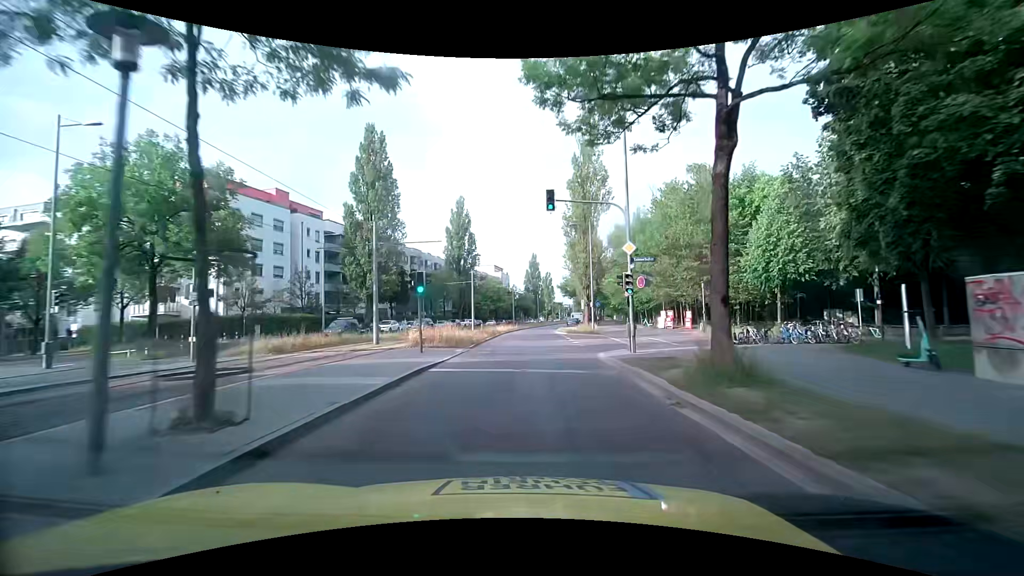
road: secondary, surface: asphalt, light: Day
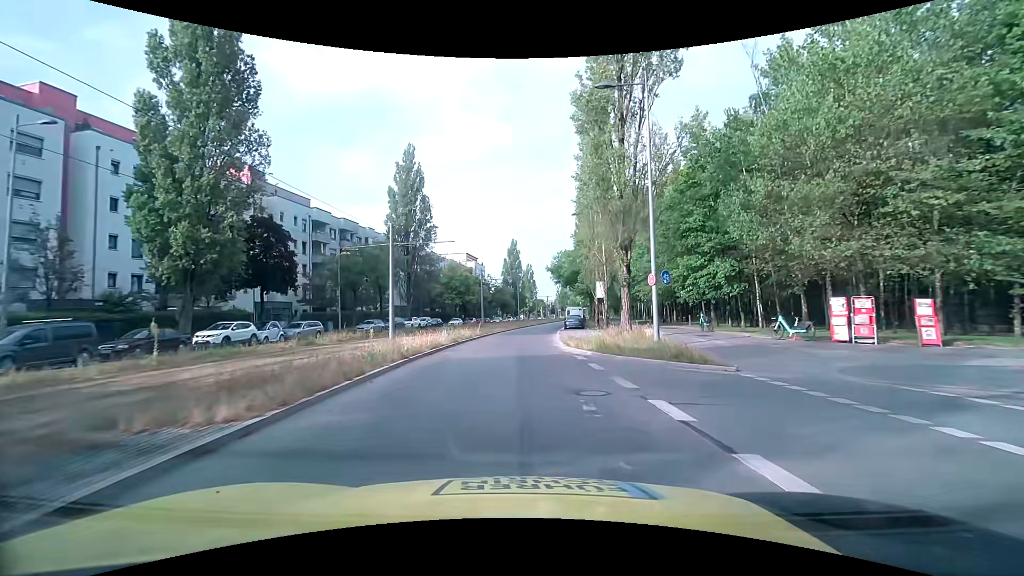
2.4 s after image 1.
(+1.1, +28.4) m; +3°
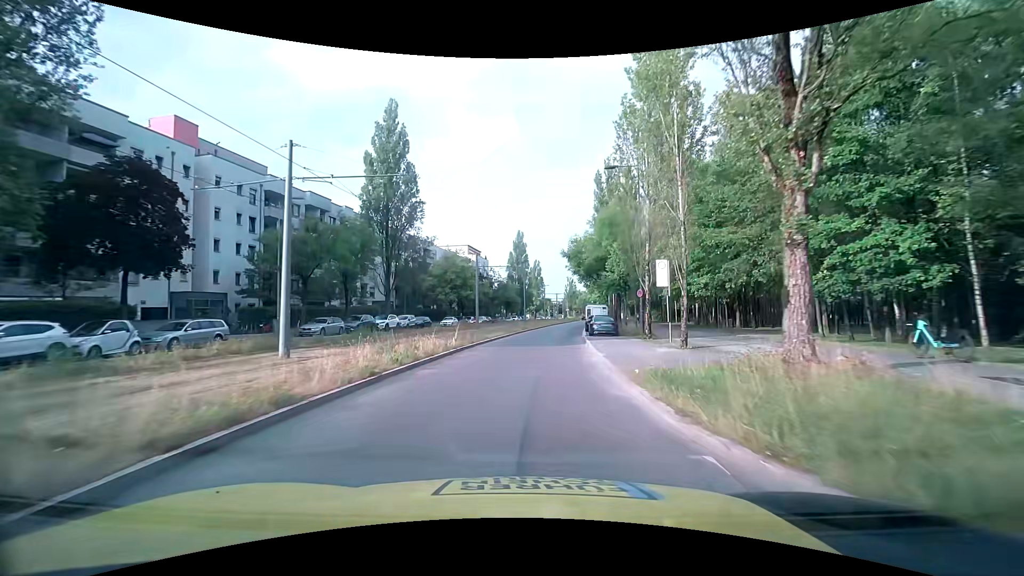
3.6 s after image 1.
(-0.1, +14.2) m; -1°
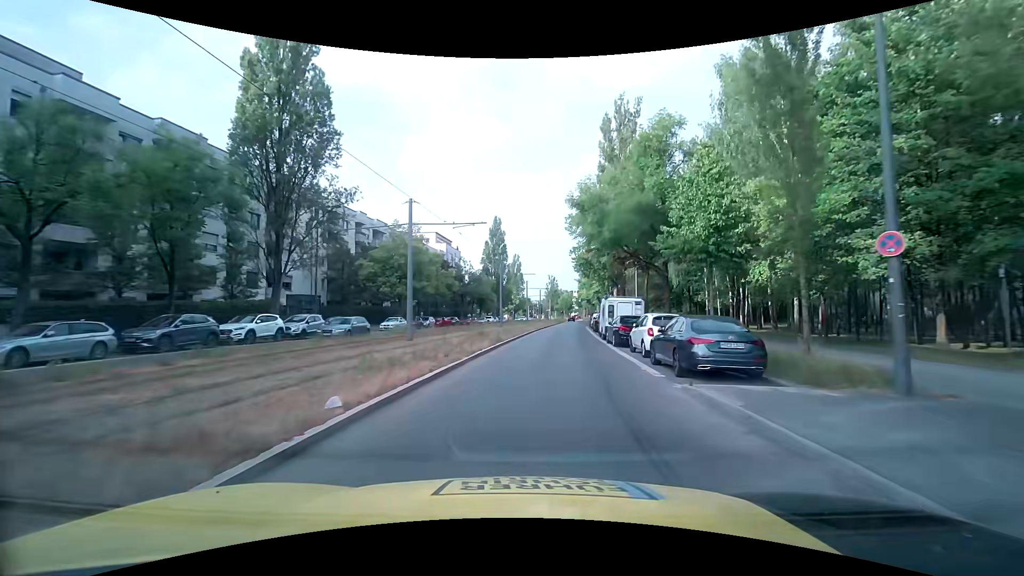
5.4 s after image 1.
(0.0, +21.1) m; +2°
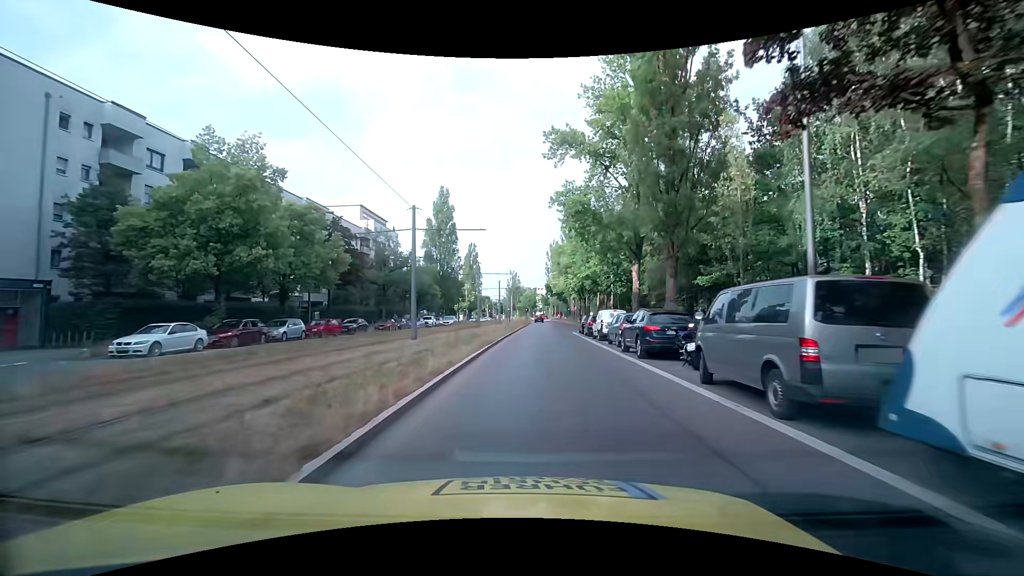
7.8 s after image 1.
(+1.0, +28.0) m; +4°
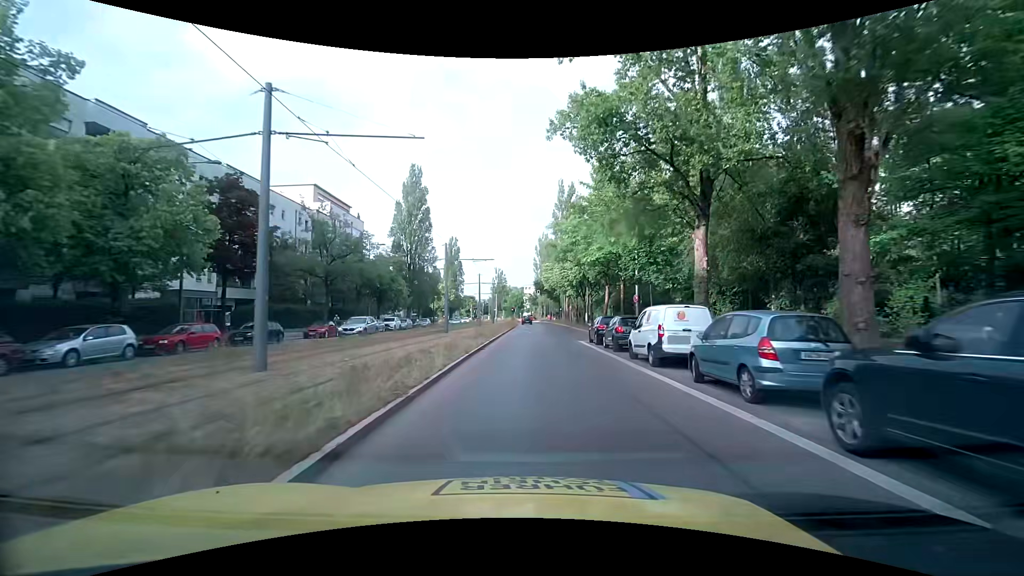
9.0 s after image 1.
(+0.4, +14.0) m; +2°
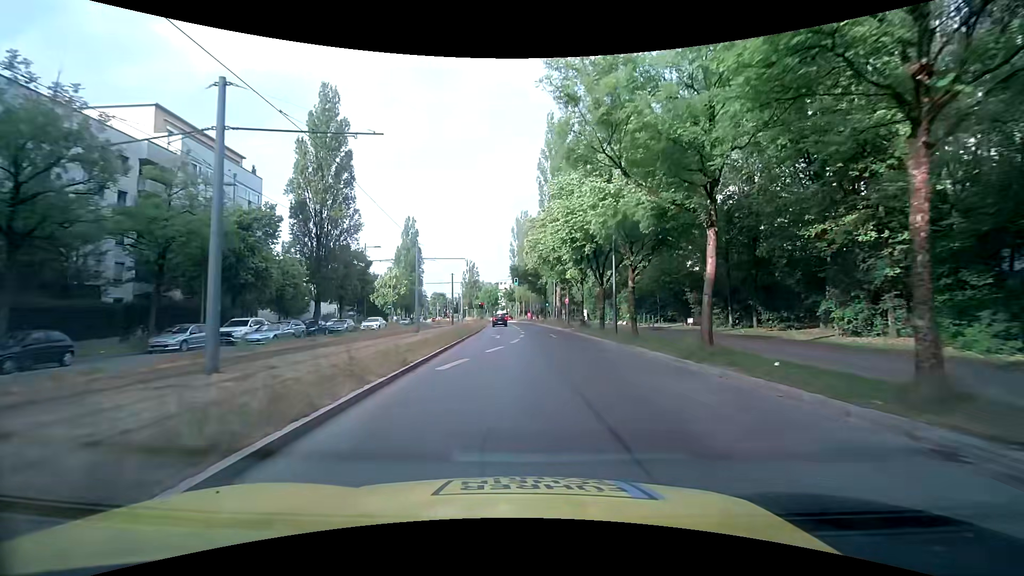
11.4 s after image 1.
(+0.8, +27.1) m; +3°
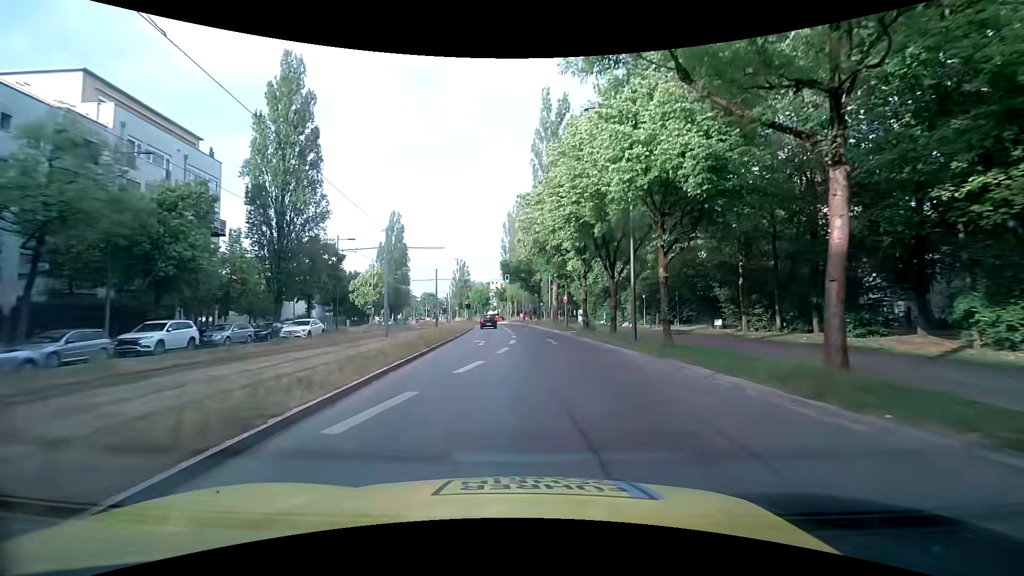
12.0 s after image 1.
(0.0, +6.5) m; +1°
(0, +10) (0, +20) (+1, +30) (0, +40) (0, +50) (-1, +60) (-2, +70) (-4, +80) (-5, +90) (-7, +99) m
